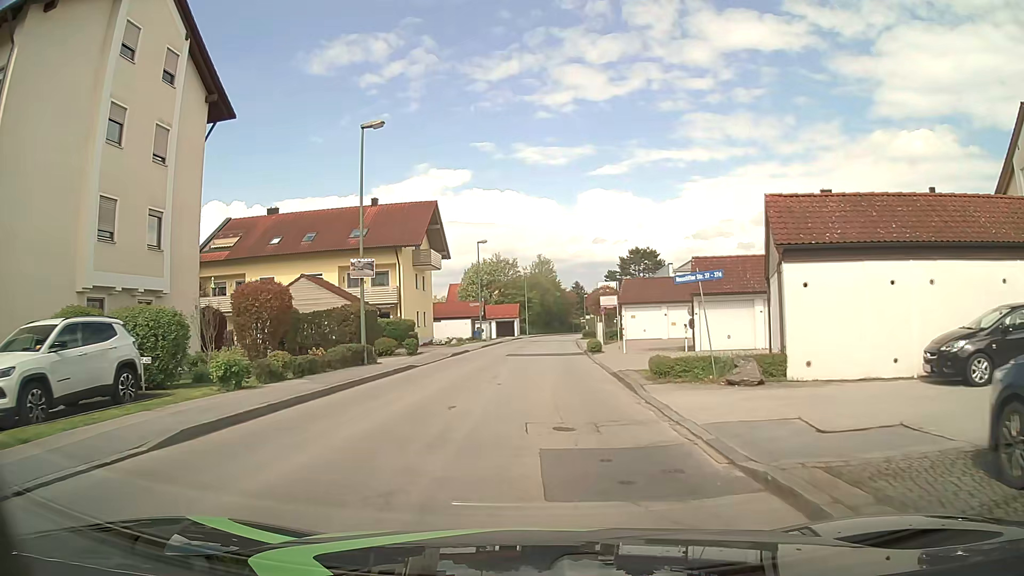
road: unclassified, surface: asphalt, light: Day
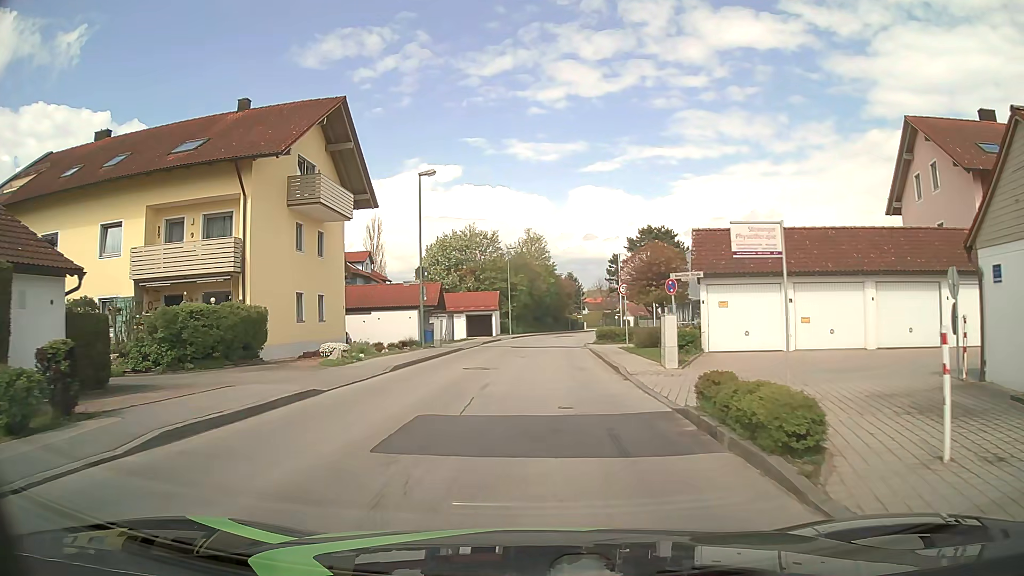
(+0.4, +23.9) m; +1°
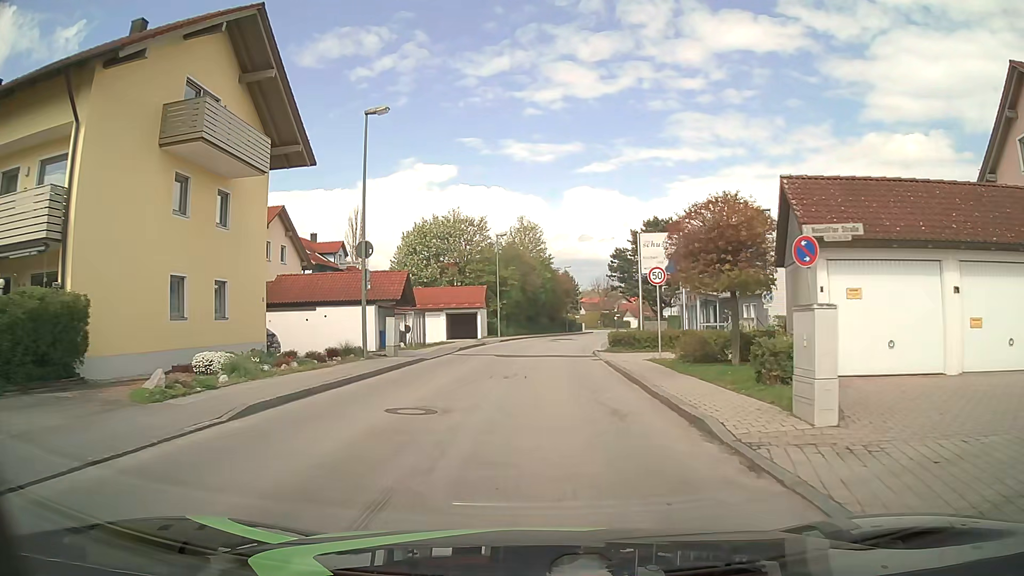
(0.0, +9.6) m; +1°
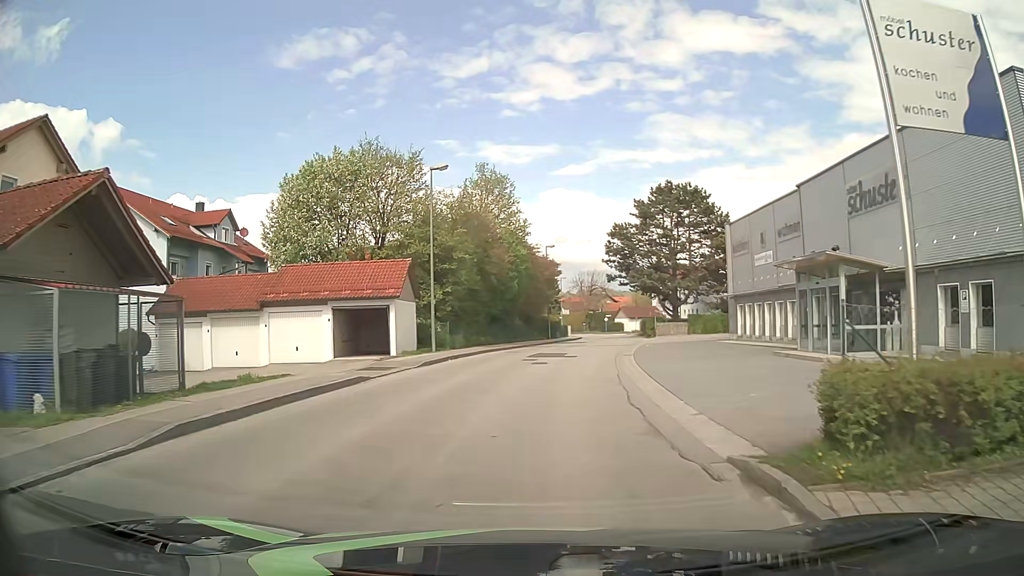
(+0.3, +23.9) m; +2°
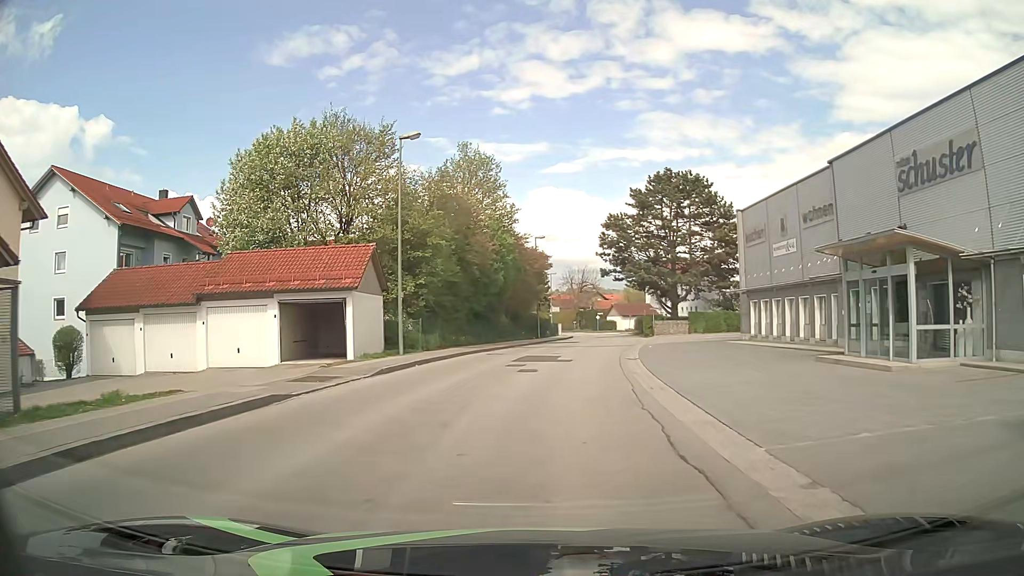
(0.0, +4.8) m; 0°
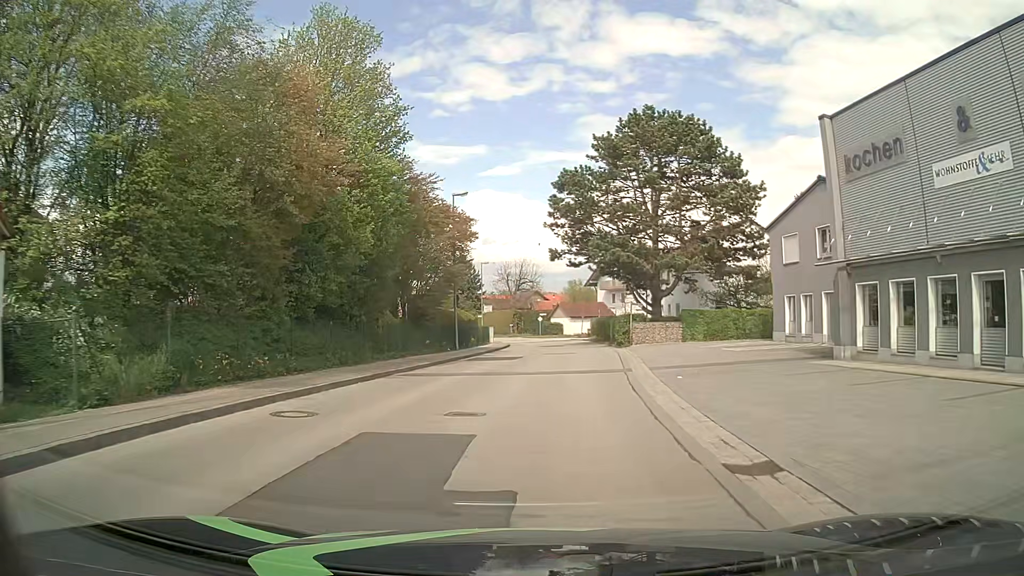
(+1.1, +19.1) m; +6°
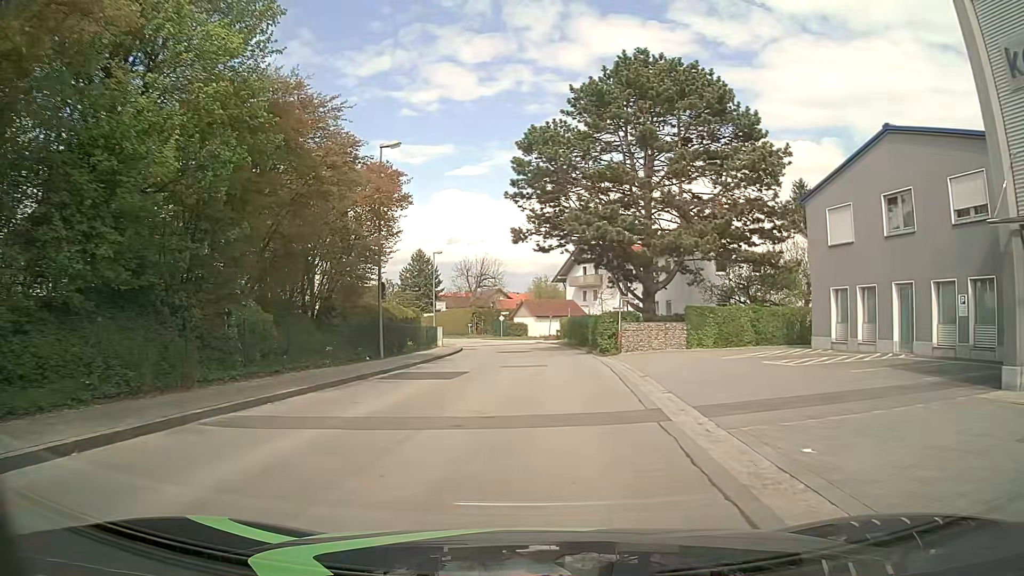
(+0.3, +9.7) m; +3°
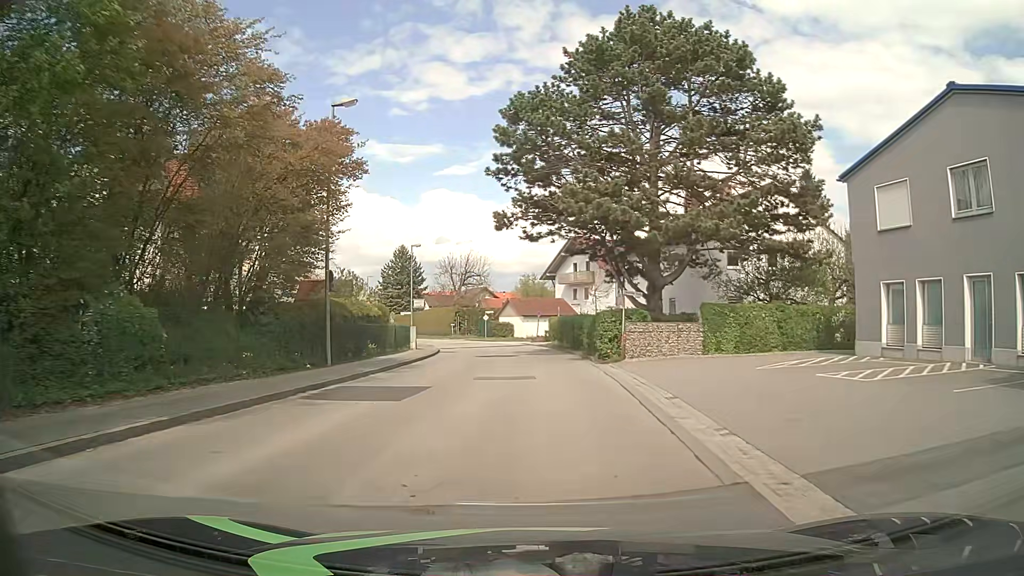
(0.0, +5.1) m; 0°
(0, +10) (+1, +20) (+1, +30) (0, +40) (-1, +50) (-3, +60) (-6, +69) (-10, +79) (-14, +88) (-18, +97) m
